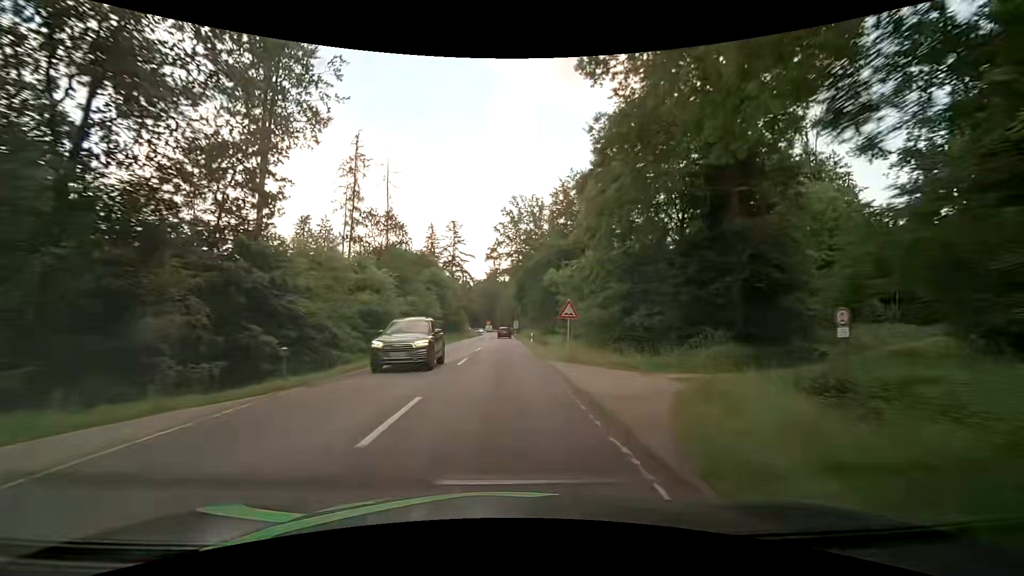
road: secondary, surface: asphalt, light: Day
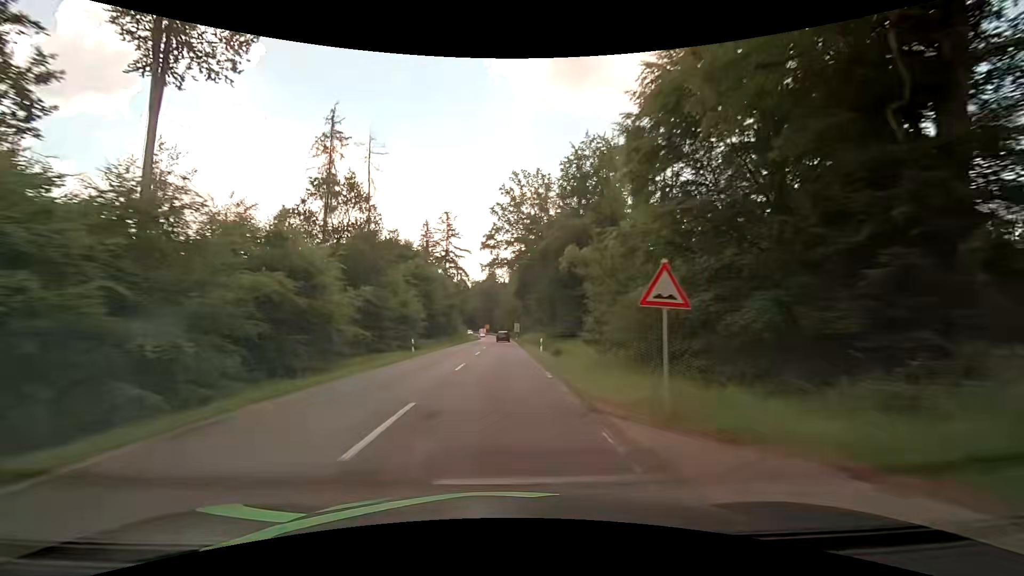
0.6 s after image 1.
(0.0, +12.4) m; 0°
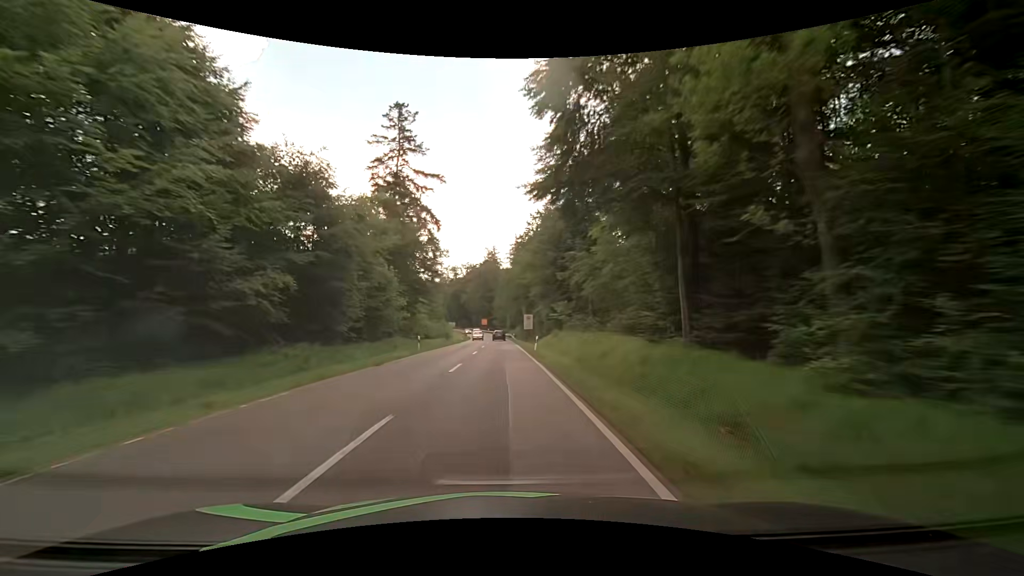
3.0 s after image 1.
(-0.3, +49.7) m; -1°
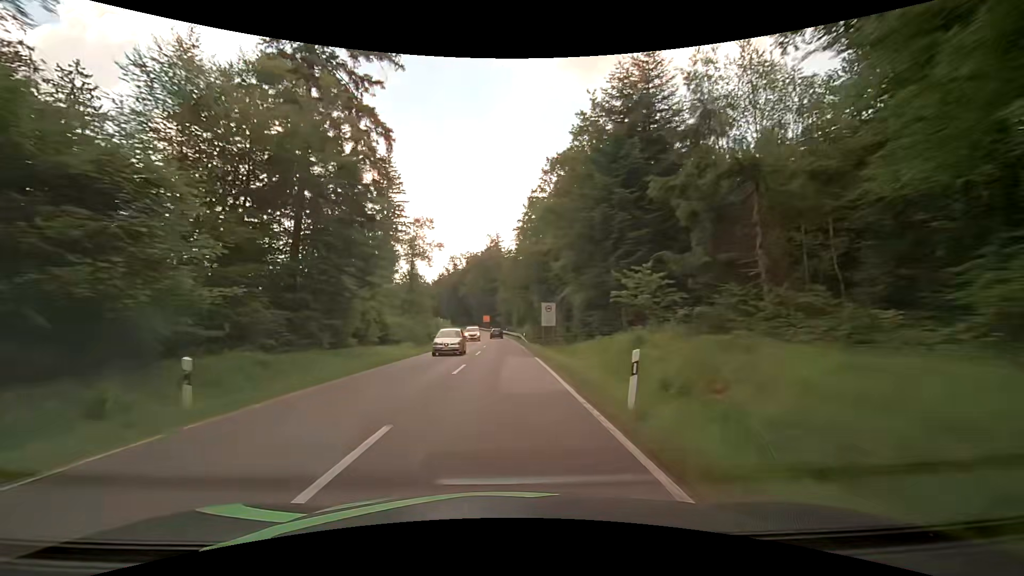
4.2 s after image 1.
(-0.1, +25.0) m; 0°
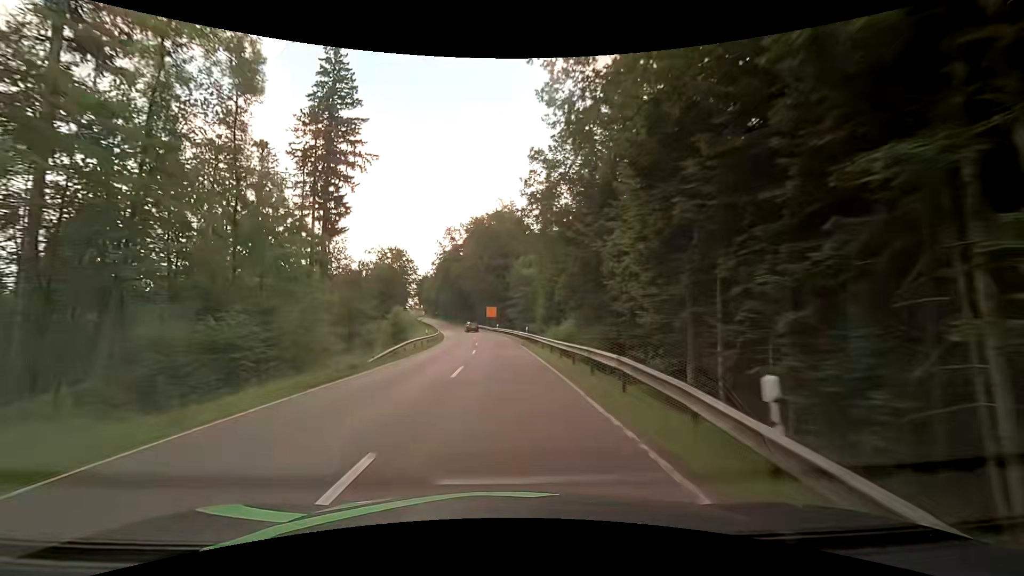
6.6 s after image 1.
(-0.6, +49.9) m; -2°
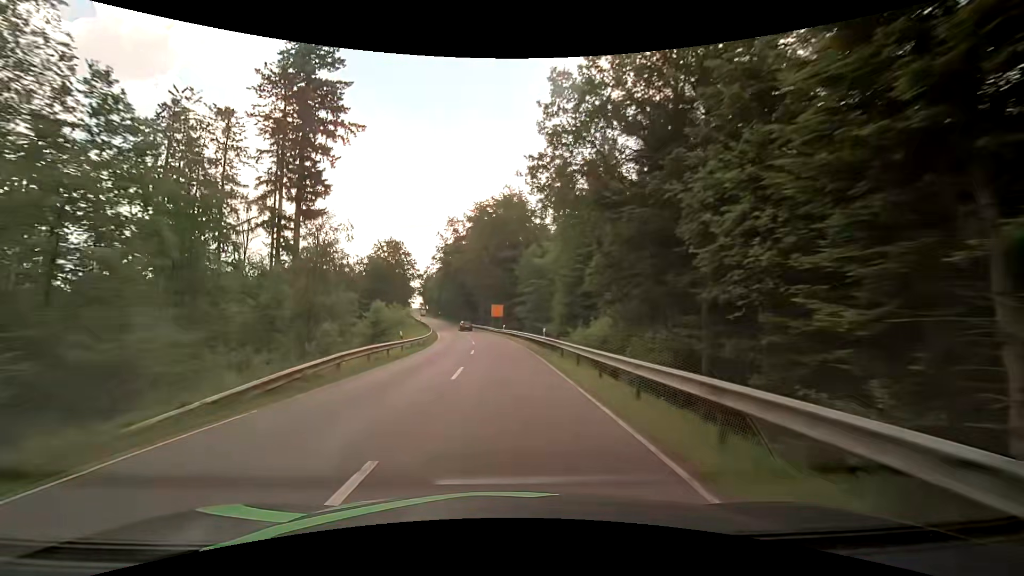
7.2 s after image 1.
(-0.1, +12.5) m; 0°
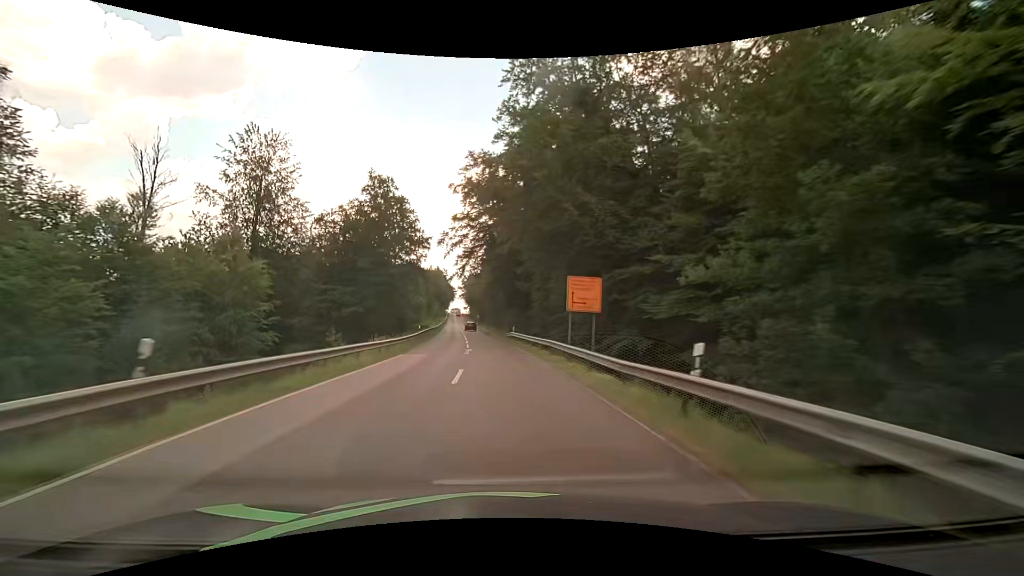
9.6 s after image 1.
(-2.7, +49.8) m; -6°
(0, +10) (0, +20) (-1, +30) (-2, +40) (-3, +50) (-4, +60) (-5, +70) (-6, +80) (-7, +90) (-8, +100) m
